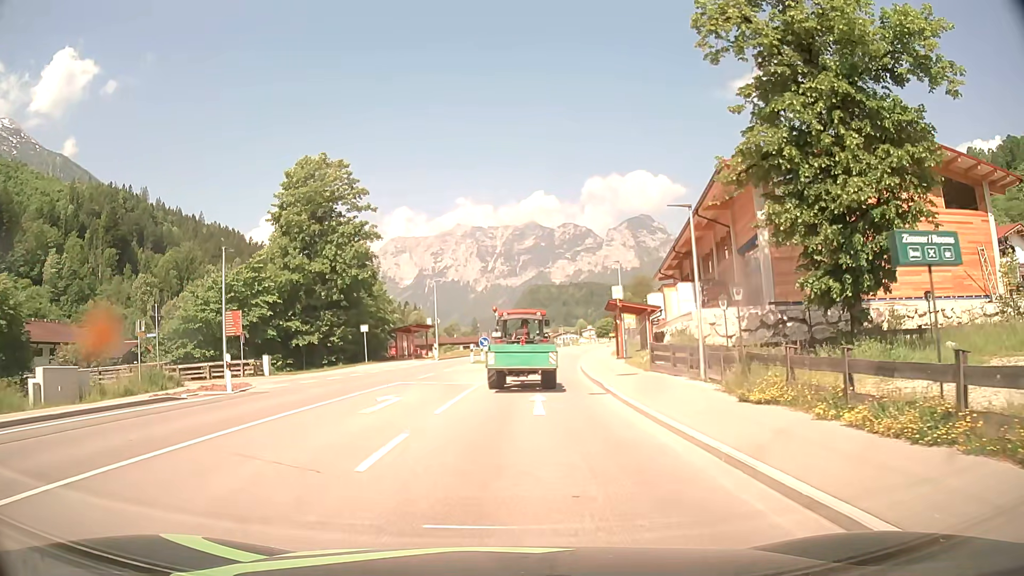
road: primary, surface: asphalt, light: Day
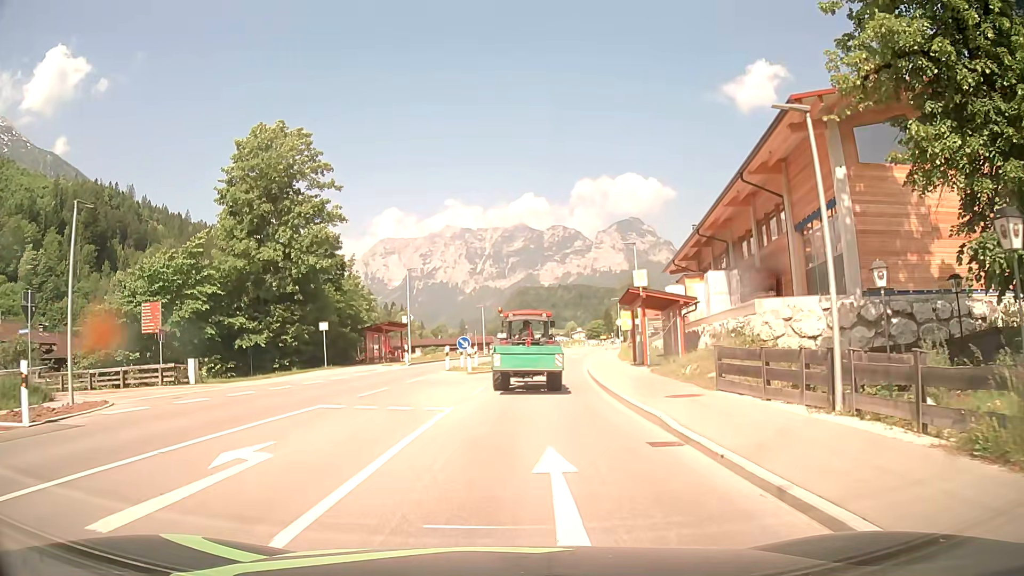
(0.0, +8.9) m; 0°
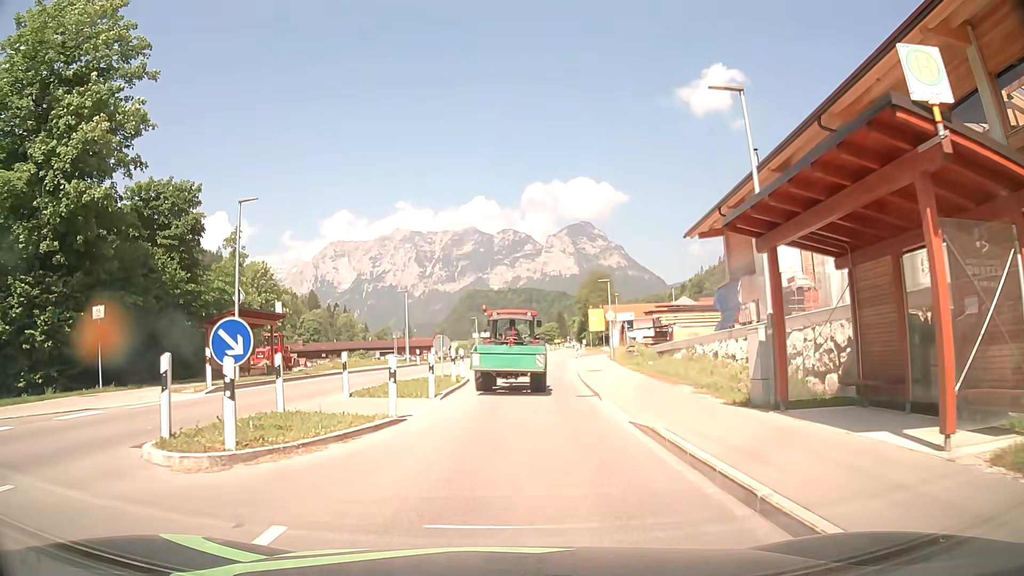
(+0.9, +21.7) m; +5°
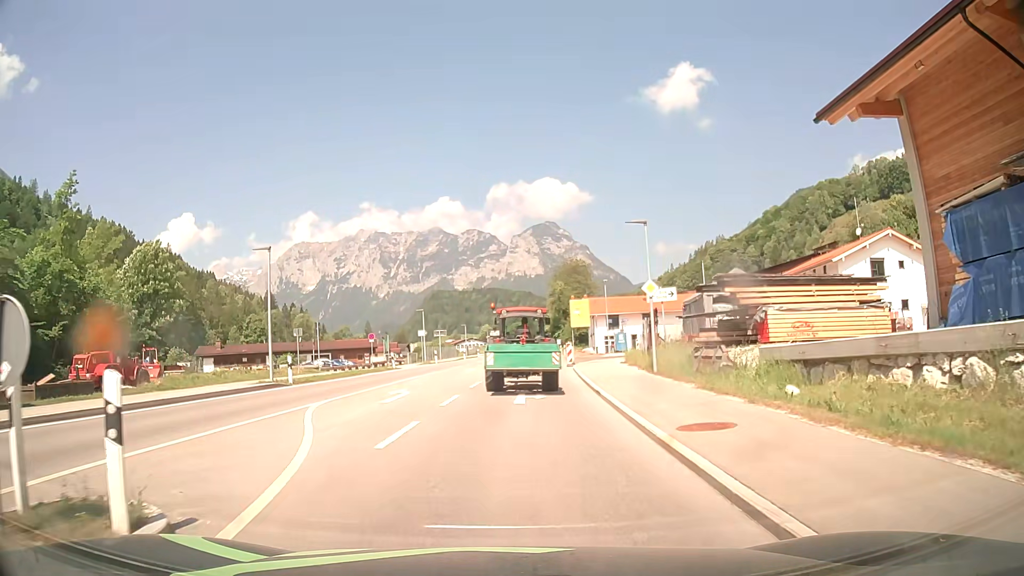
(+0.6, +20.9) m; +3°
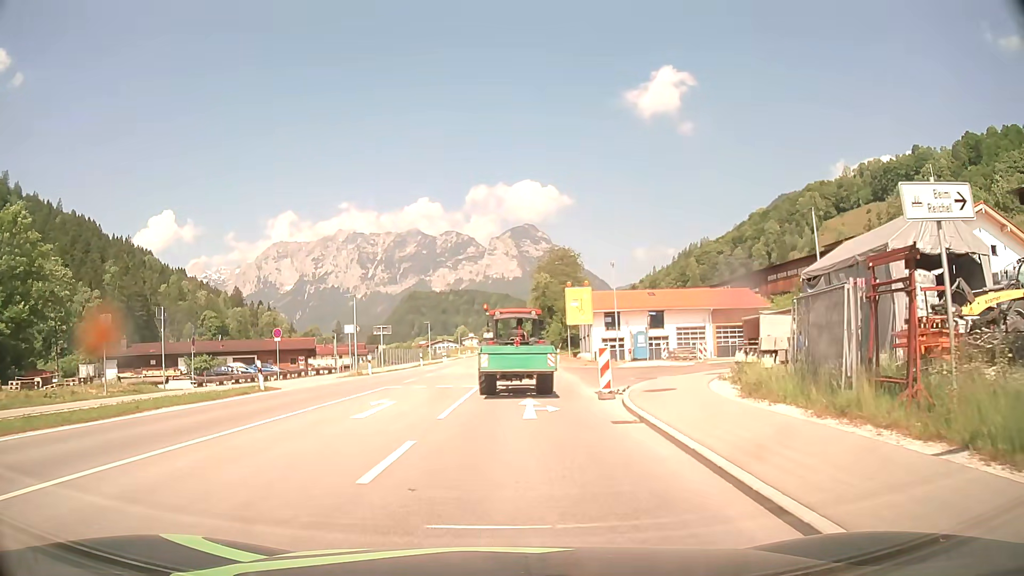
(+0.5, +20.2) m; +2°
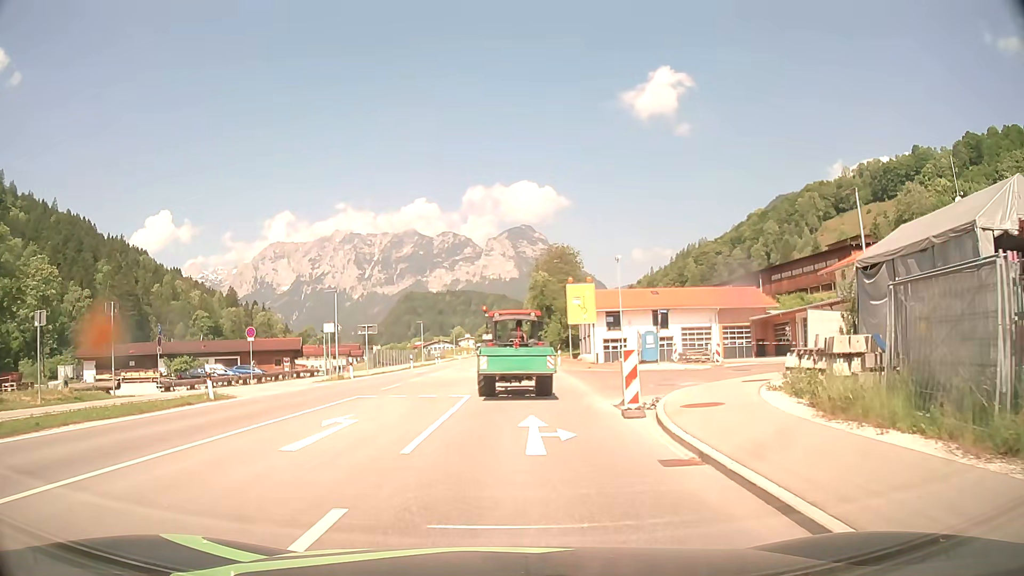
(0.0, +4.0) m; 0°
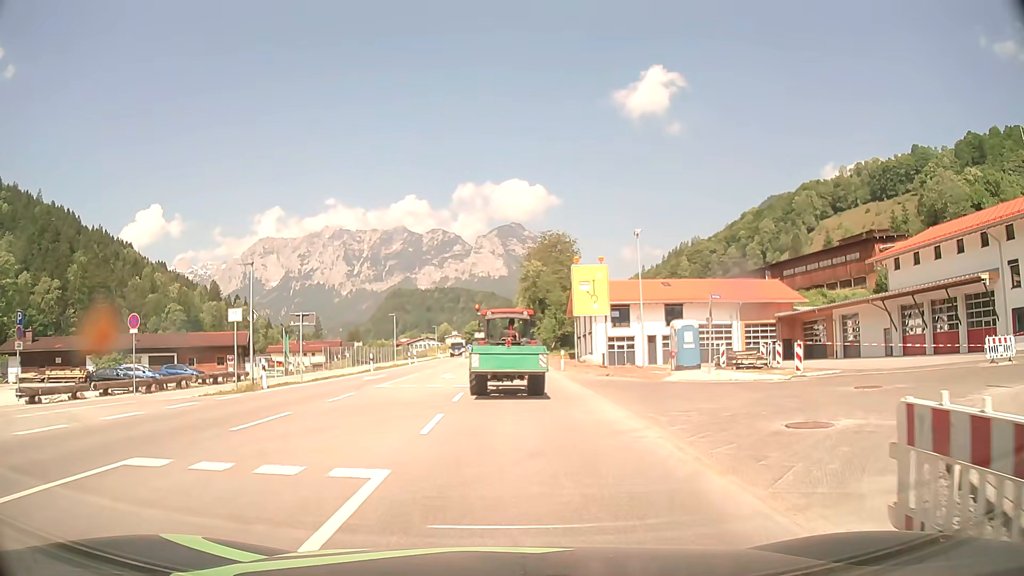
(+0.1, +11.8) m; +1°
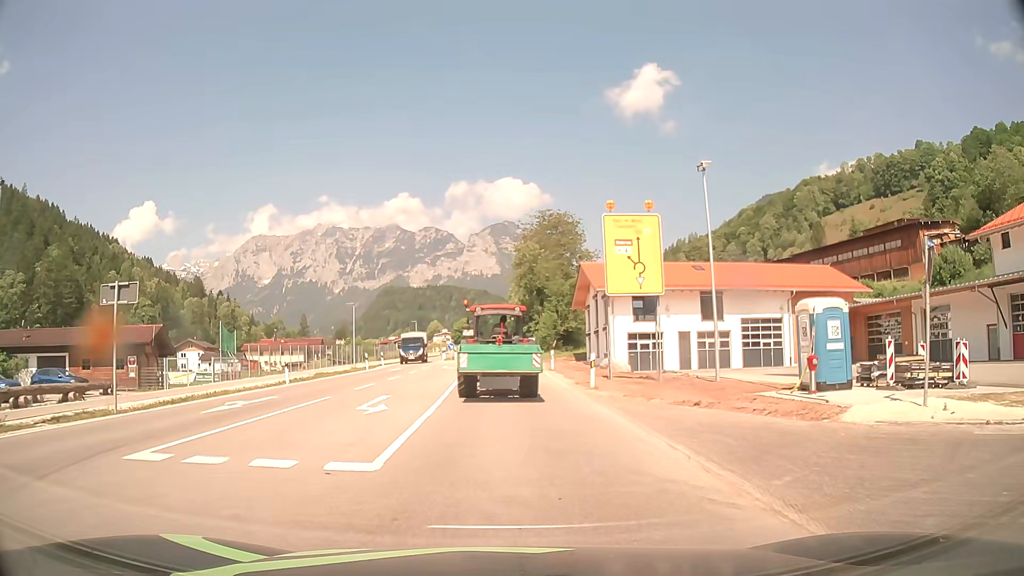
(+0.1, +15.3) m; 0°
(0, +10) (0, +20) (0, +30) (0, +40) (-1, +50) (-1, +60) (-1, +70) (-1, +80) (-1, +90) (-1, +100) m
